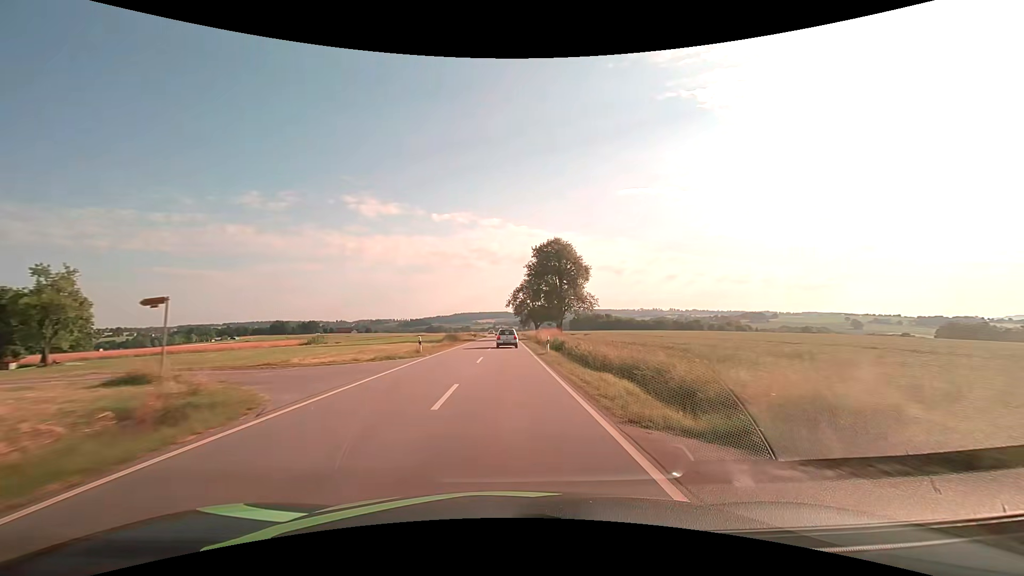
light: Day
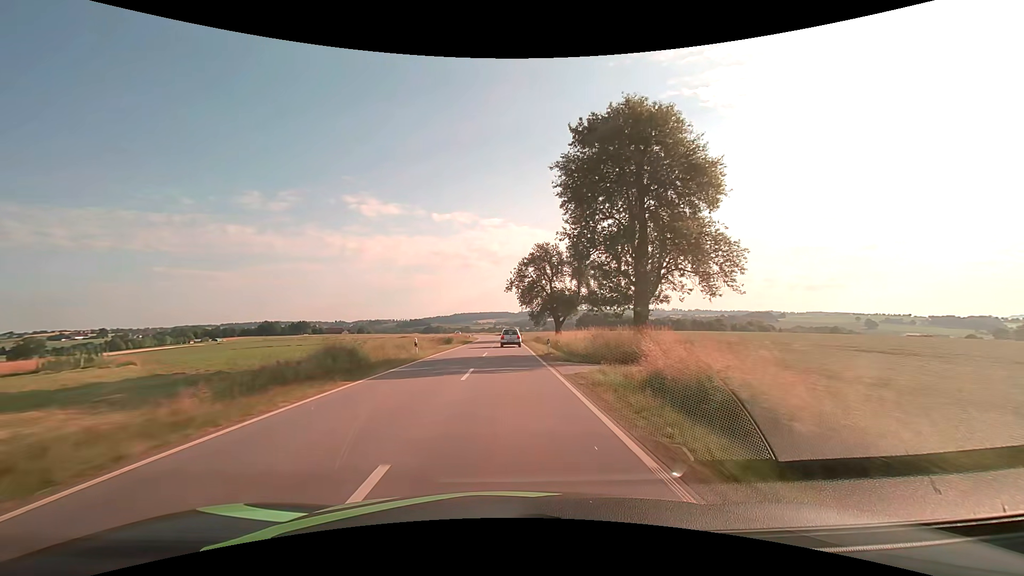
(+0.1, +44.2) m; 0°
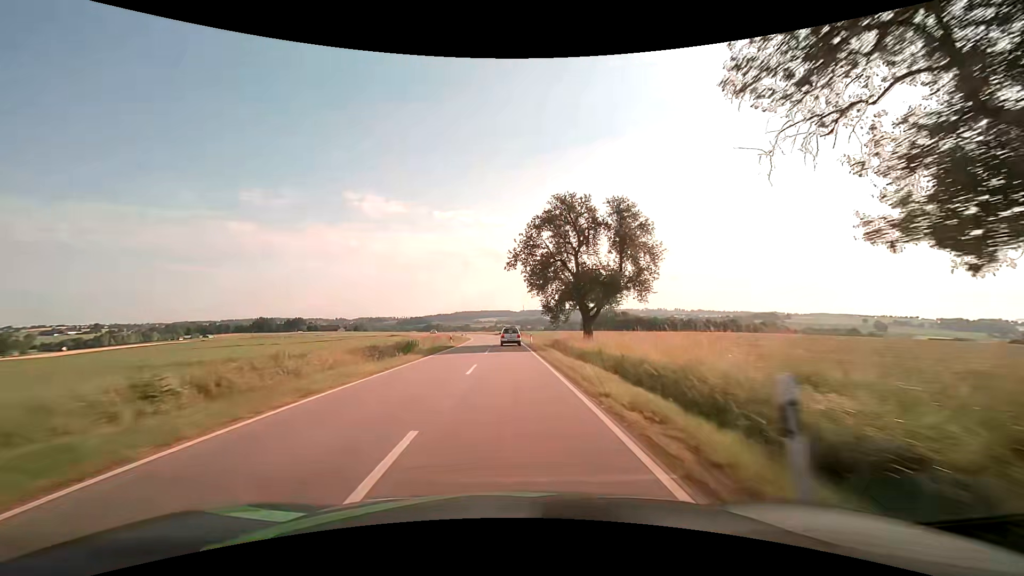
(0.0, +22.9) m; 0°
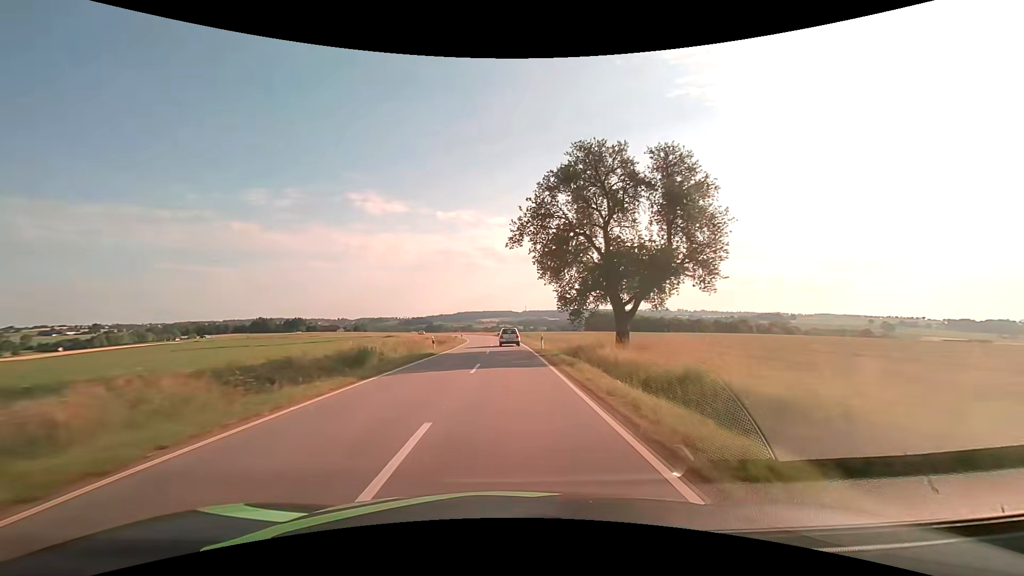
(0.0, +11.6) m; 0°
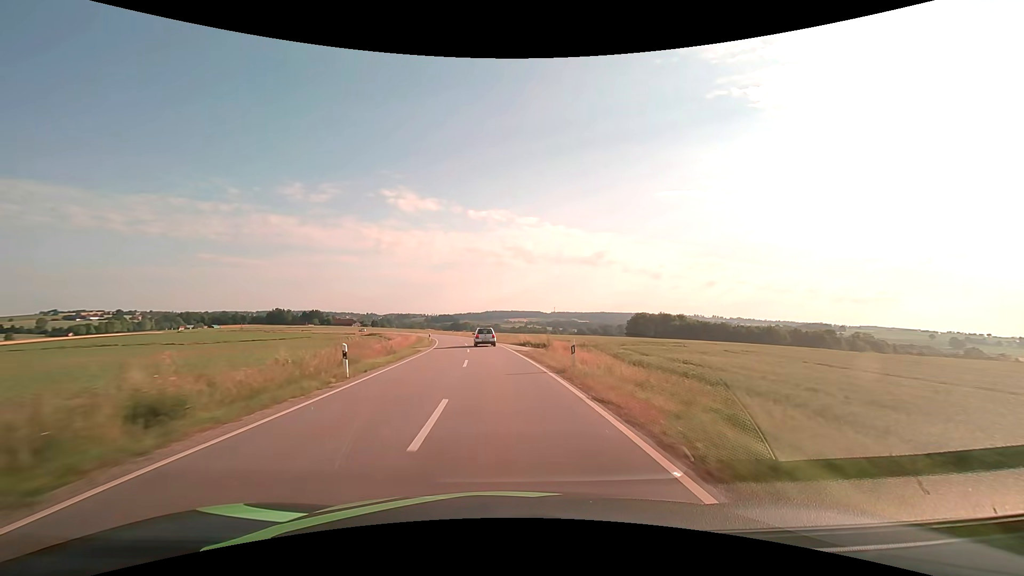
(-0.8, +58.7) m; -3°
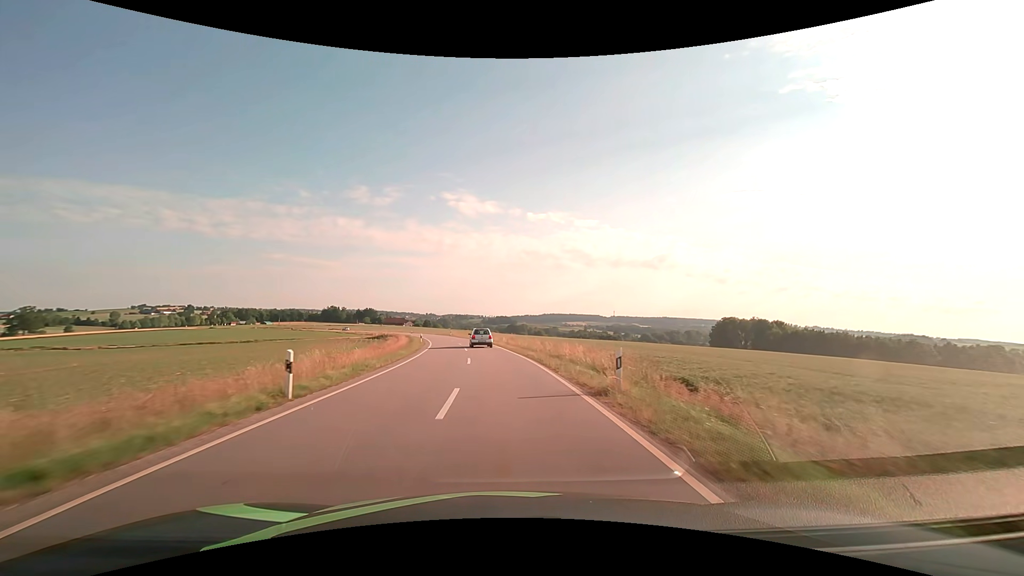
(-2.8, +46.8) m; -6°
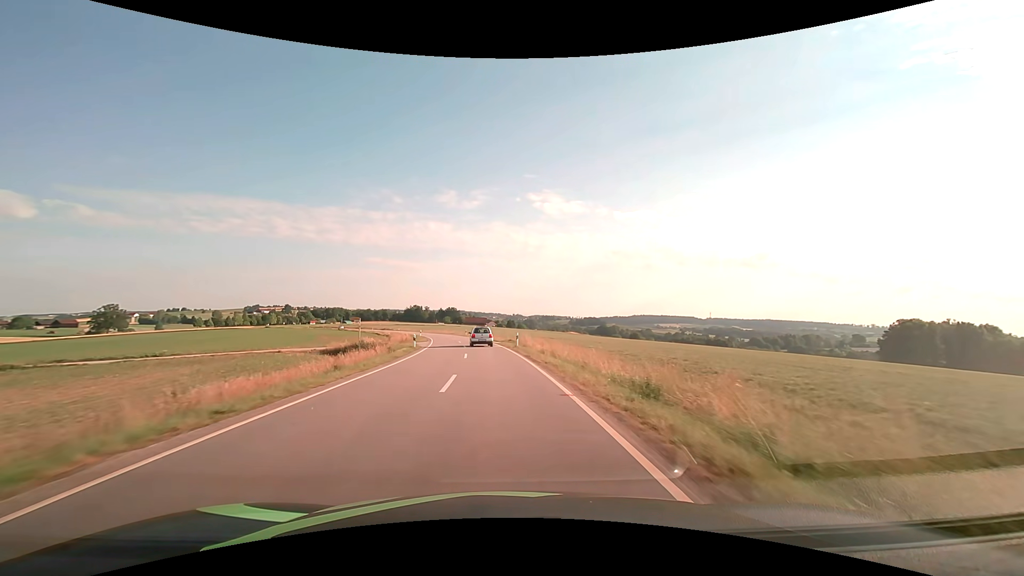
(-4.8, +57.7) m; -10°
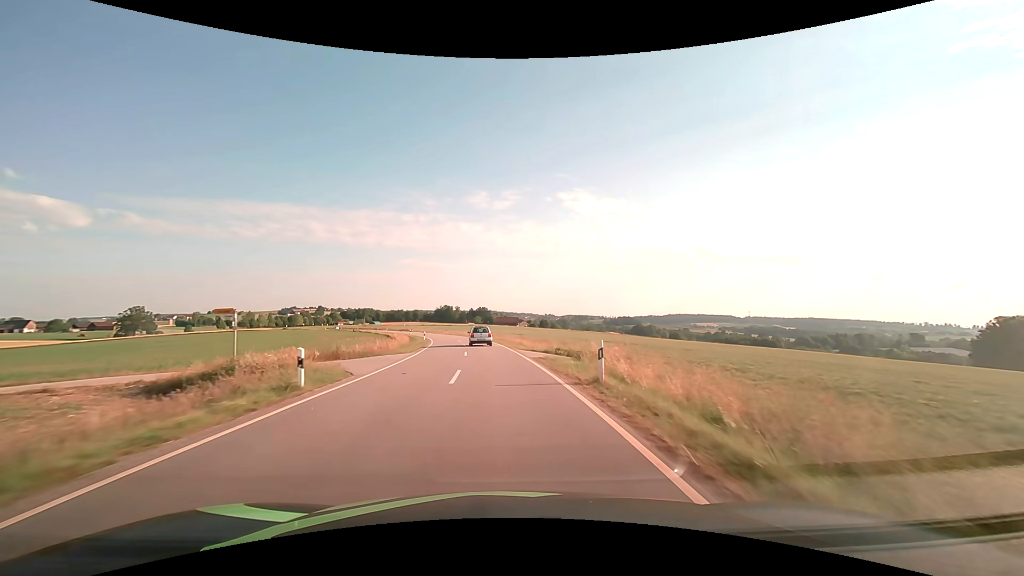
(-0.7, +23.0) m; -4°
(0, +10) (-1, +20) (-1, +30) (-2, +40) (-4, +50) (-5, +60) (-7, +70) (-9, +79) (-12, +89) (-14, +99) m
